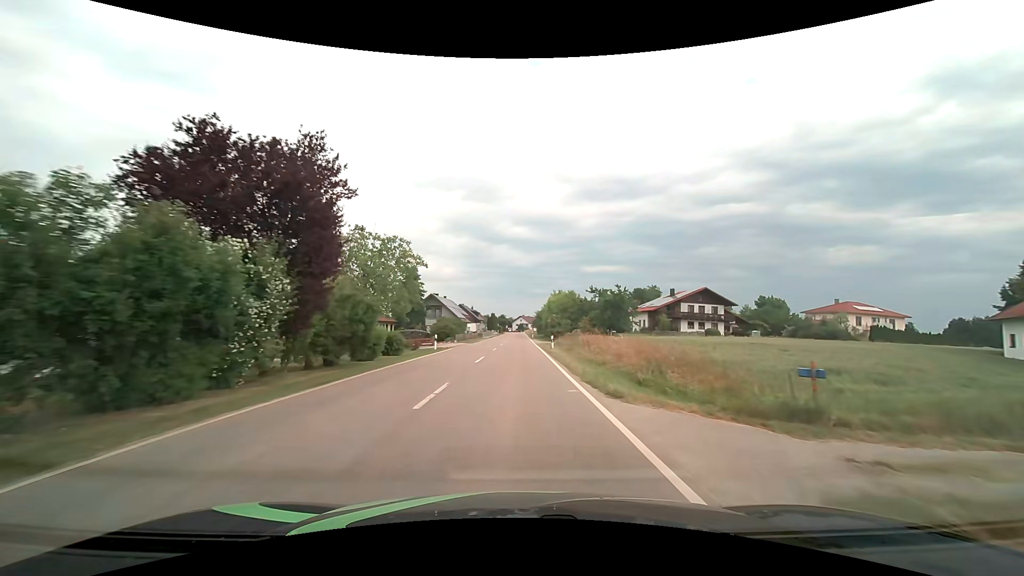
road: tertiary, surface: asphalt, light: Day
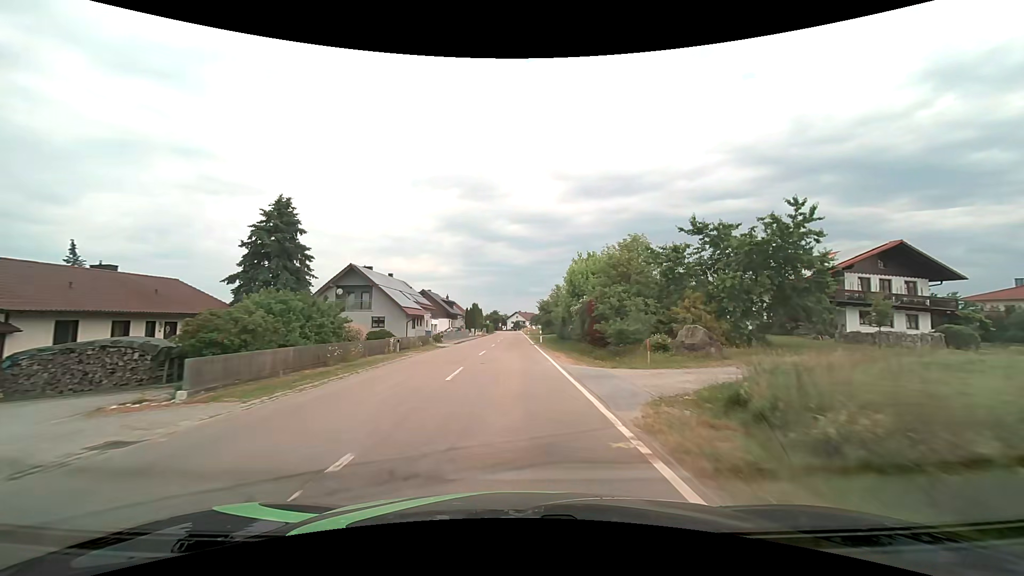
(+0.2, +43.4) m; 0°
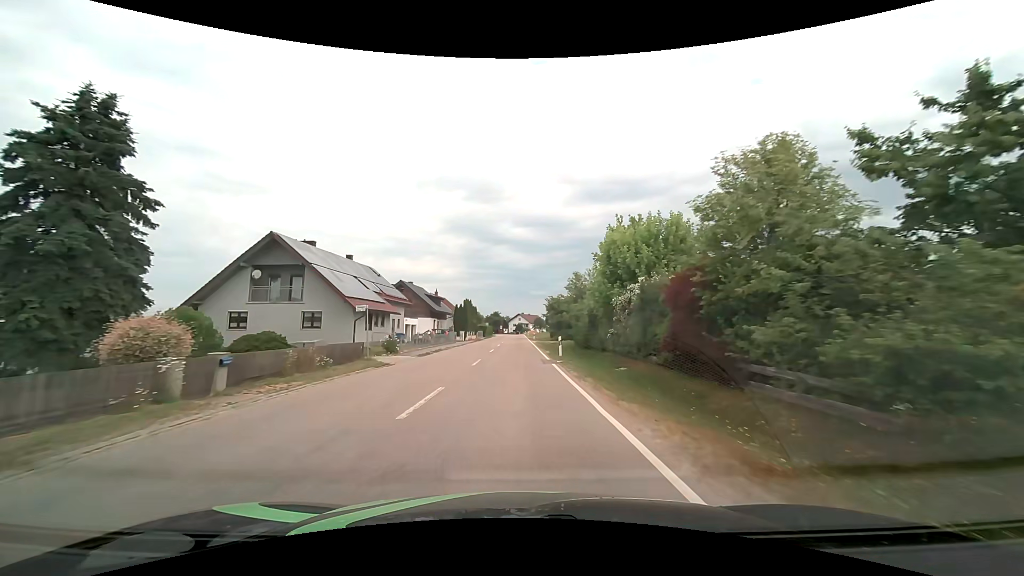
(-0.1, +17.4) m; 0°
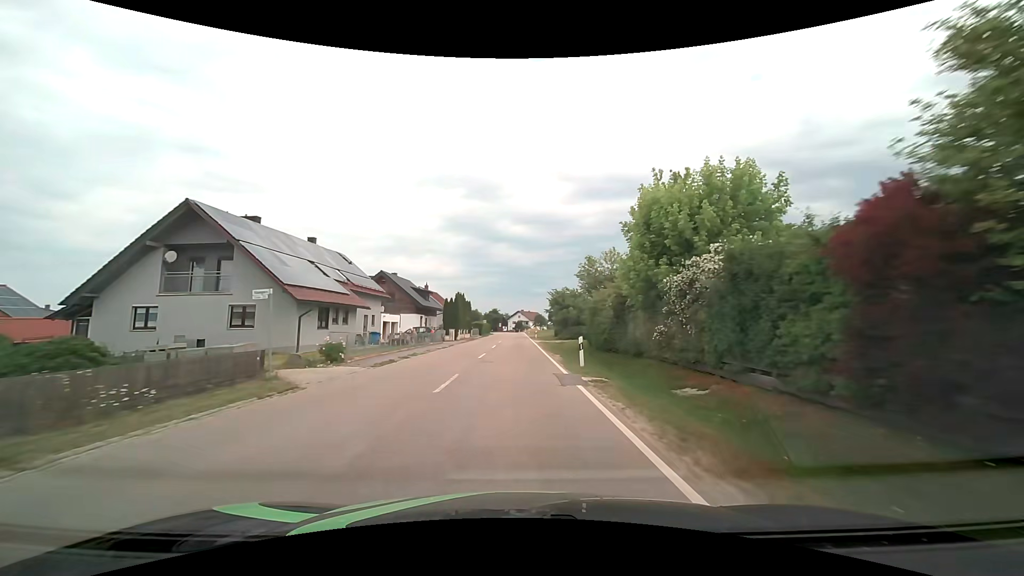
(0.0, +8.7) m; 0°
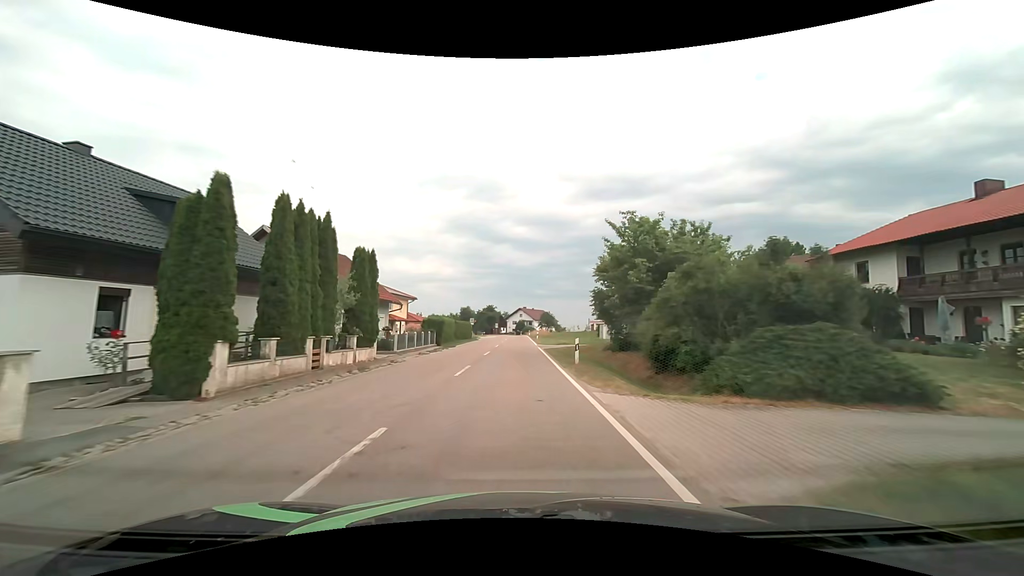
(0.0, +43.3) m; -1°
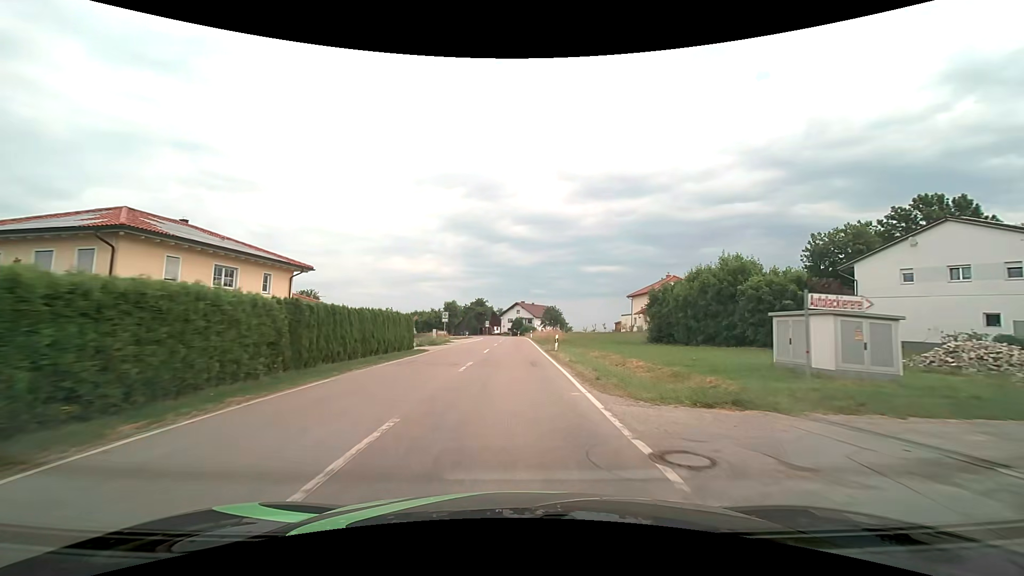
(+0.2, +34.3) m; +1°
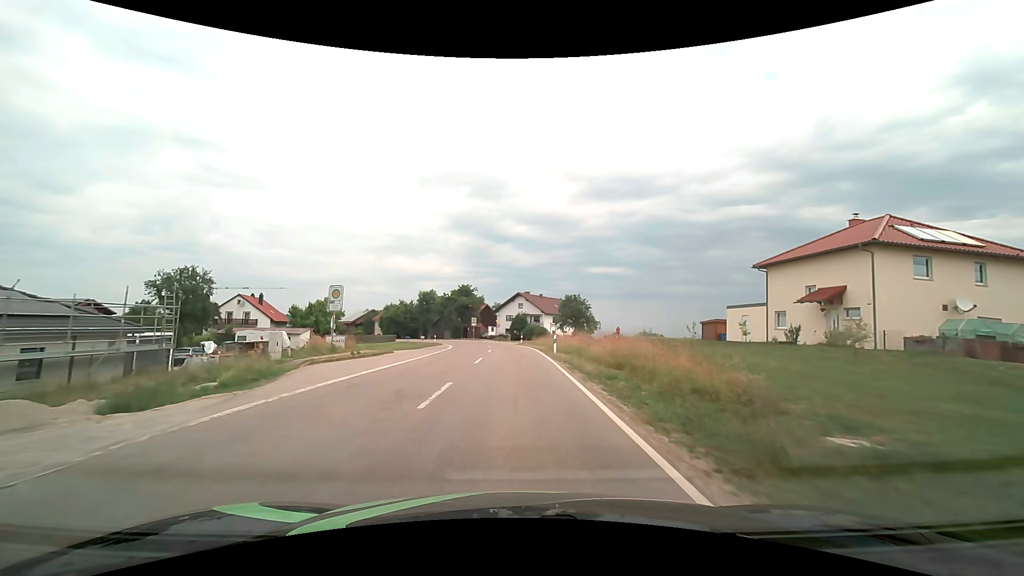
(-0.1, +41.9) m; 0°
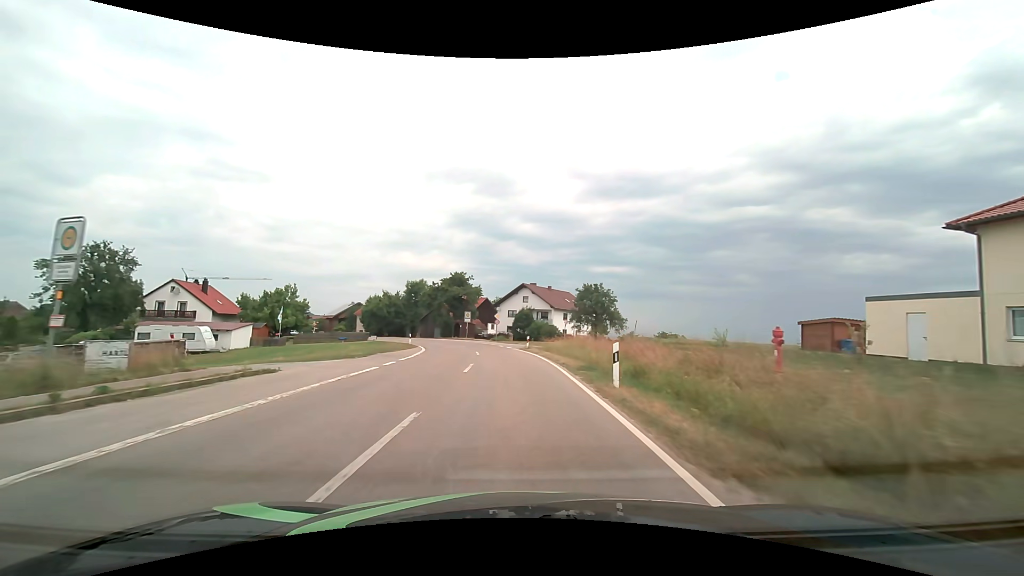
(0.0, +16.3) m; 0°
(0, +10) (0, +20) (-1, +30) (-2, +40) (-4, +50) (-8, +59) (-13, +68) (-18, +76) (-24, +84) (-30, +92) m
